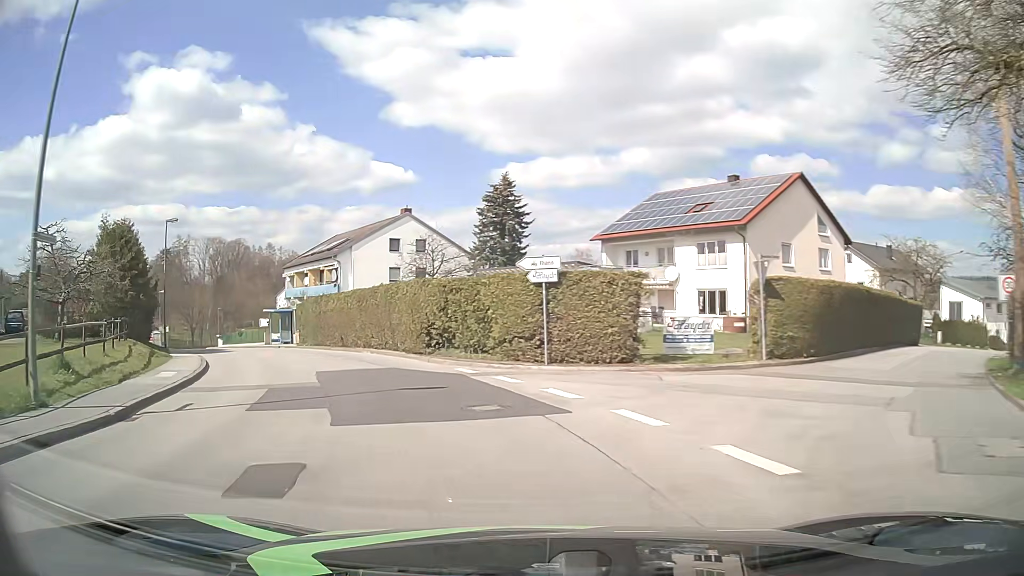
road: unclassified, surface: asphalt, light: Day
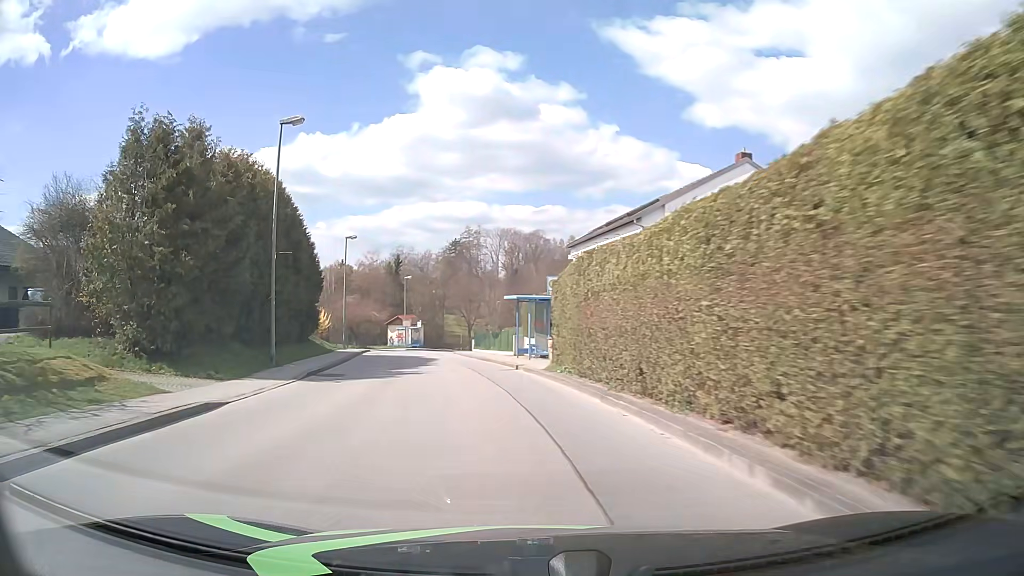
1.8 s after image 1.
(-5.4, +21.3) m; -27°
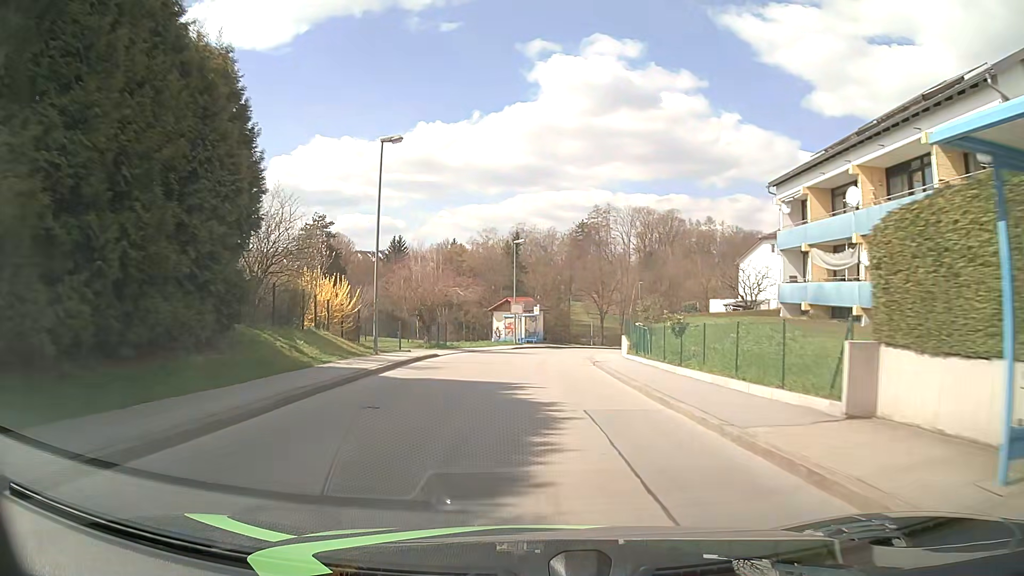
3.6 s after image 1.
(-3.1, +23.5) m; -11°
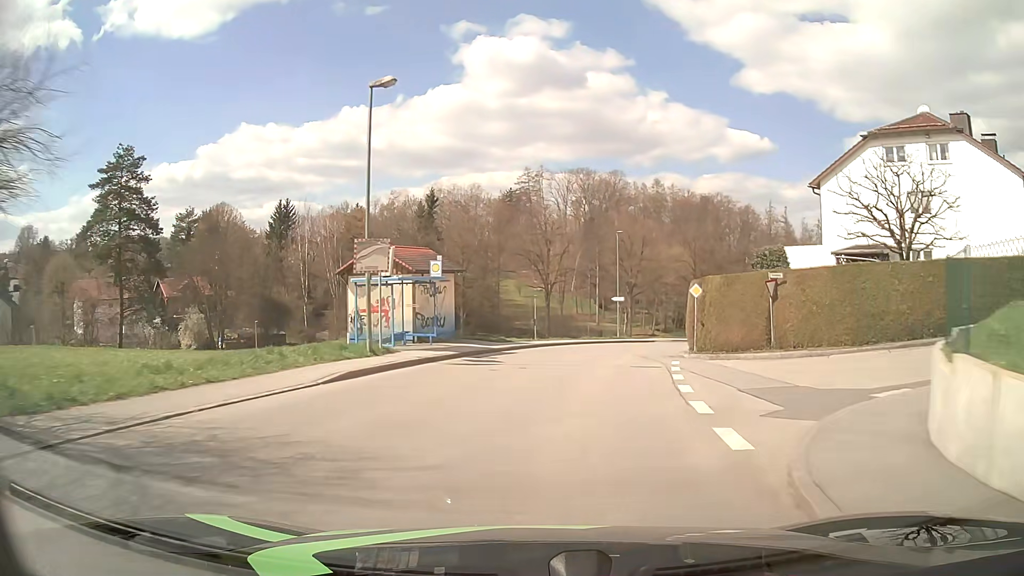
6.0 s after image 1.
(+1.0, +32.0) m; +6°
(0, +10) (+2, +20) (+4, +30) (+7, +39) (+12, +48) (+16, +57) (+14, +66) (+5, +70) (-5, +70) (-15, +70) m
